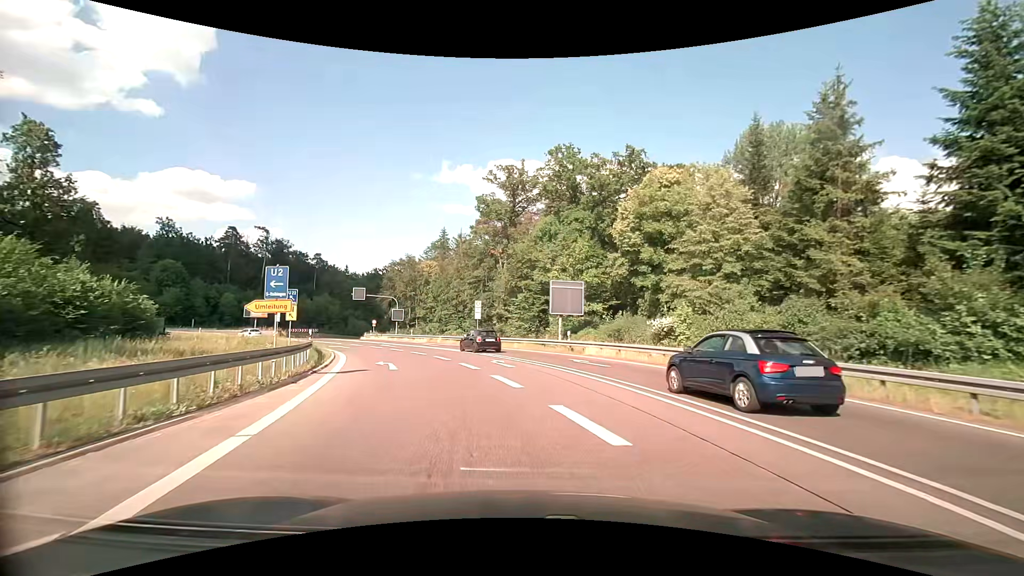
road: trunk_link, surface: asphalt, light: Day
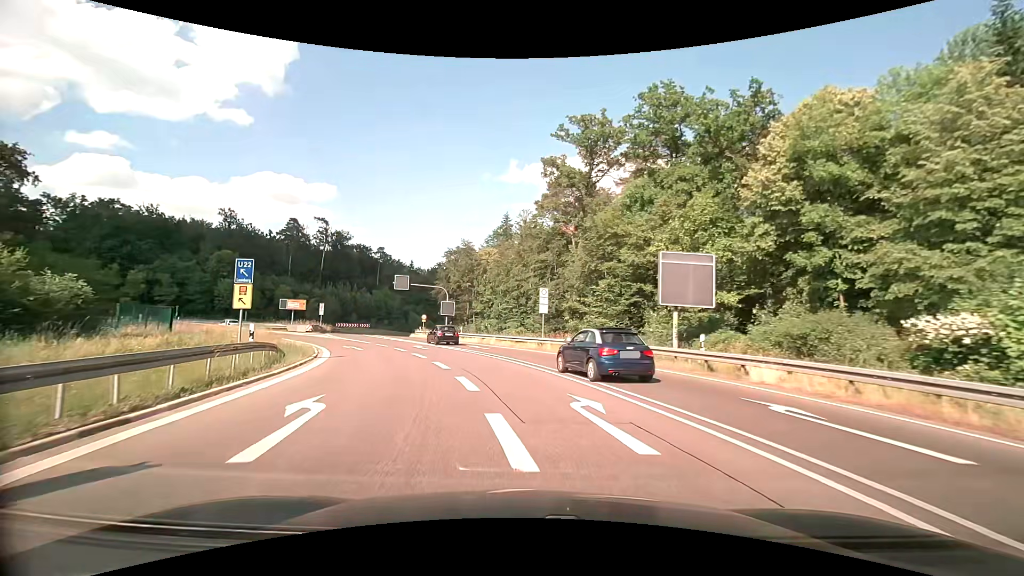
(-0.8, +13.0) m; -7°
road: secondary
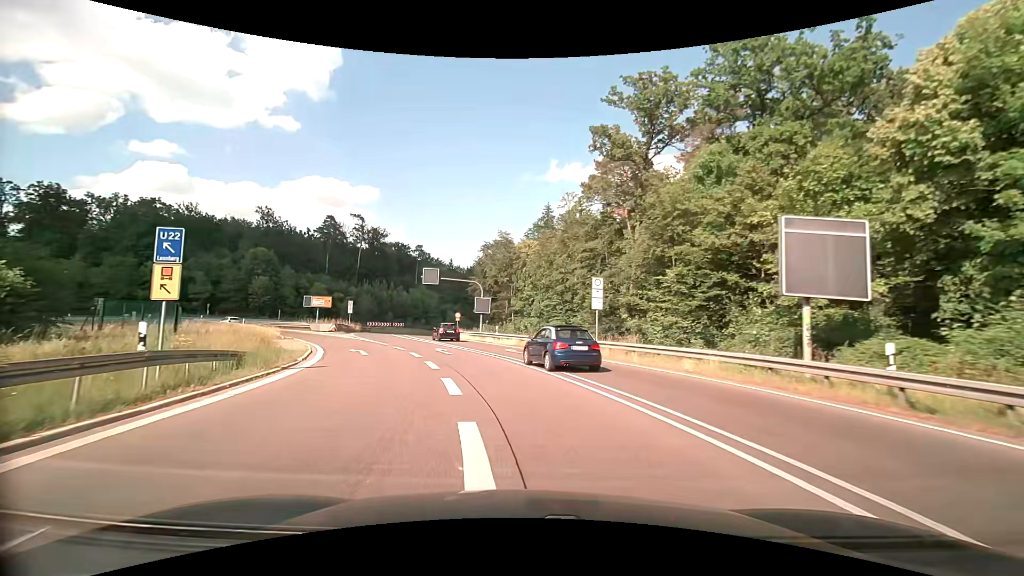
(-0.3, +6.8) m; -5°
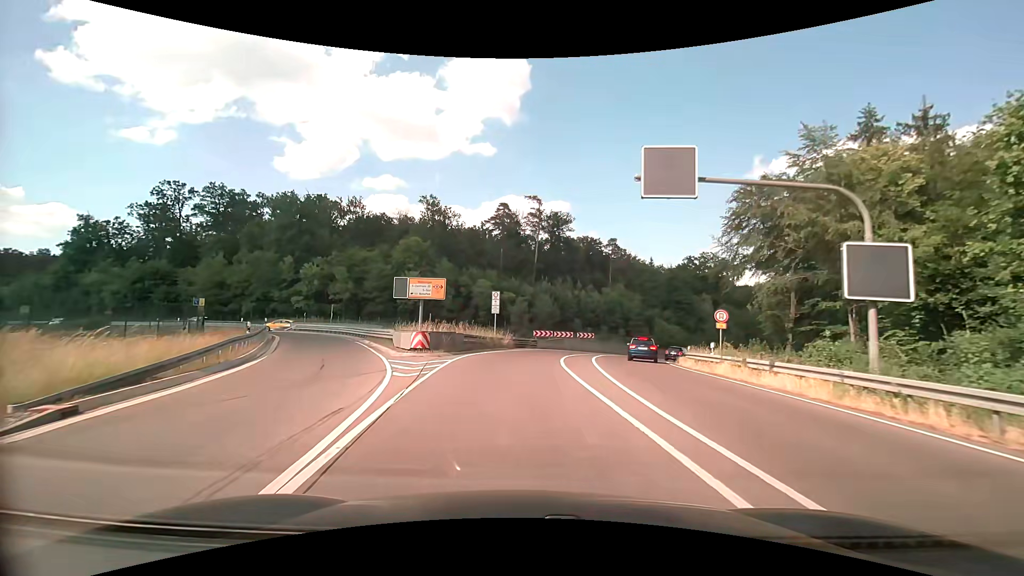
(-7.1, +33.8) m; -23°
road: trunk
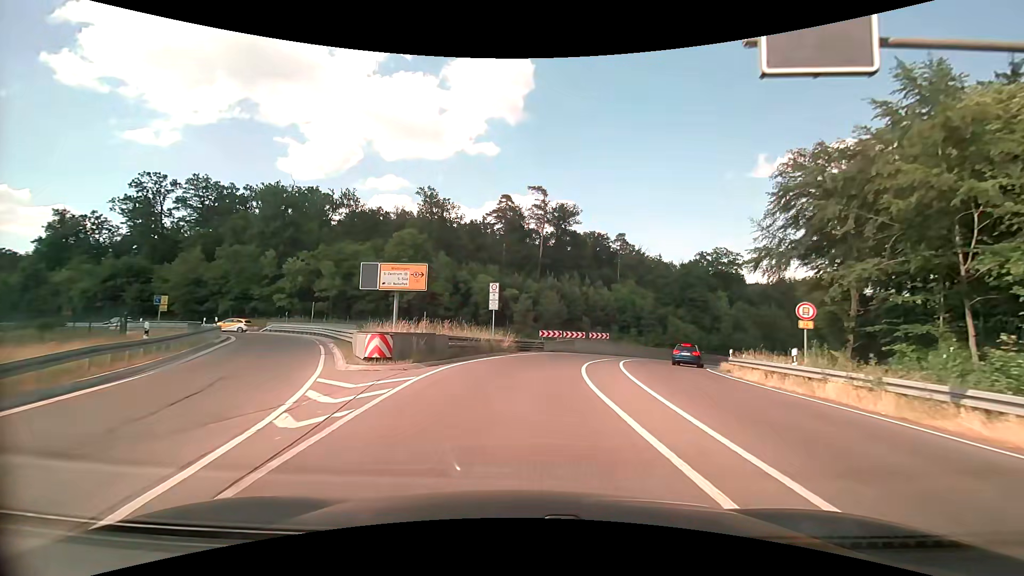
(0.0, +7.0) m; 0°
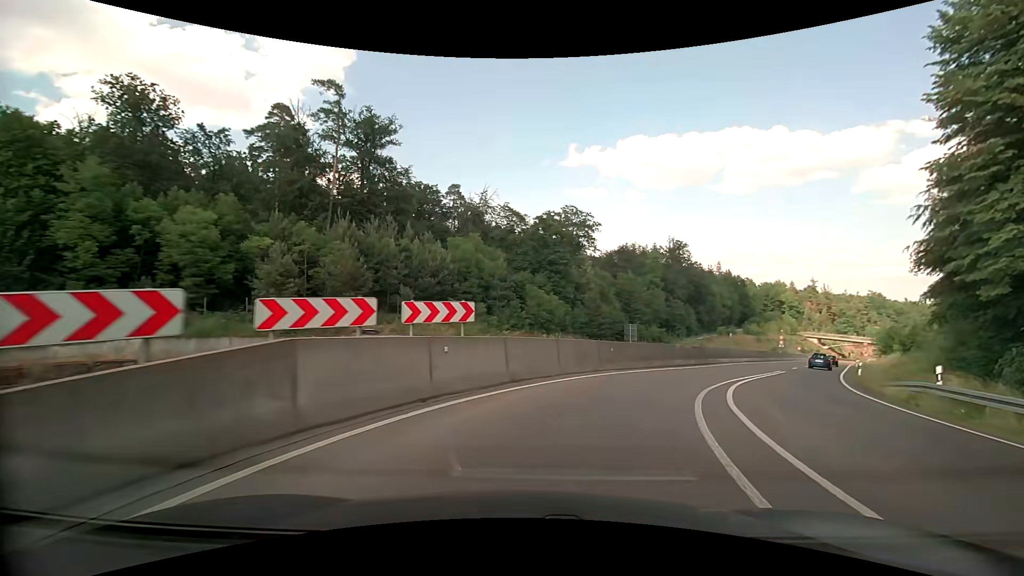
(+3.7, +35.2) m; +18°
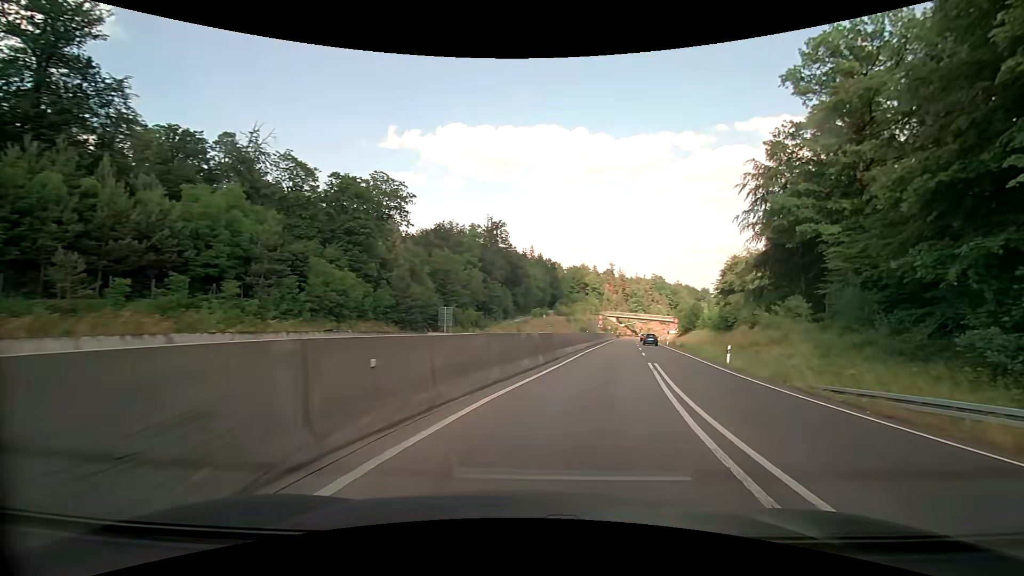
(+2.4, +13.9) m; +20°
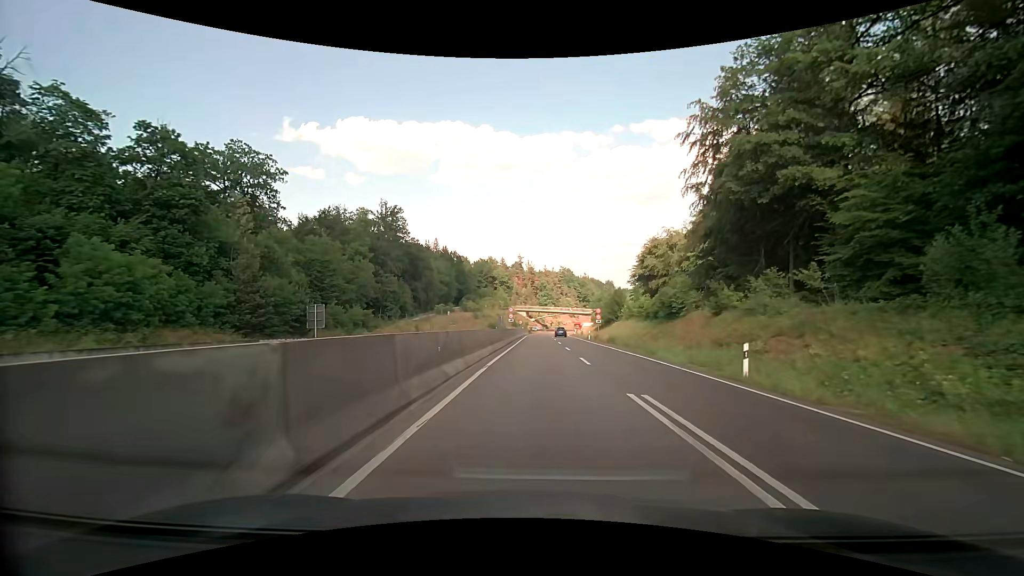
(+1.8, +14.0) m; +12°
(0, +10) (0, +20) (+1, +30) (+1, +40) (+1, +50) (+2, +60) (+2, +70) (+2, +80) (+3, +90) (+3, +100) m
